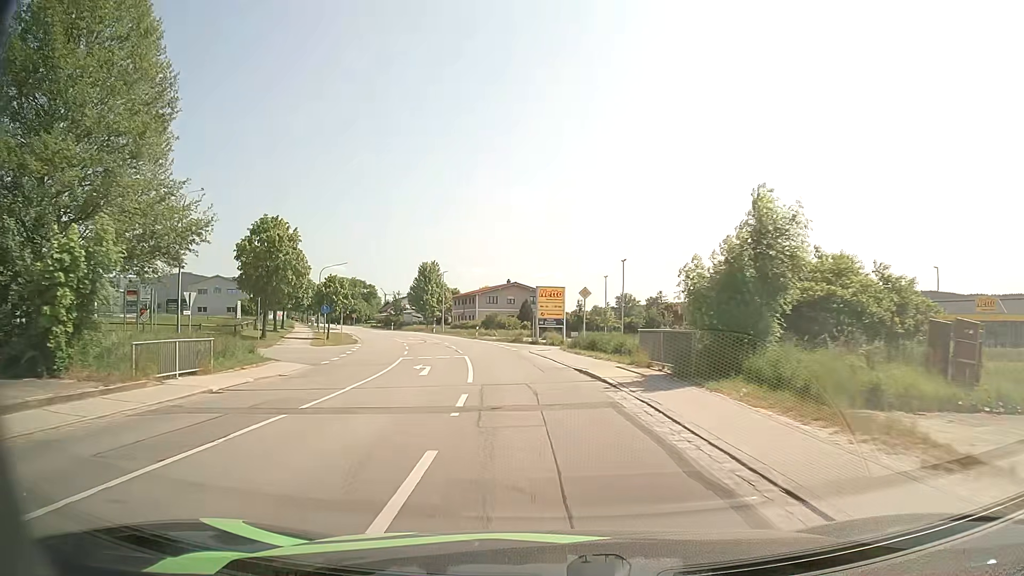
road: secondary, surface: asphalt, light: Day
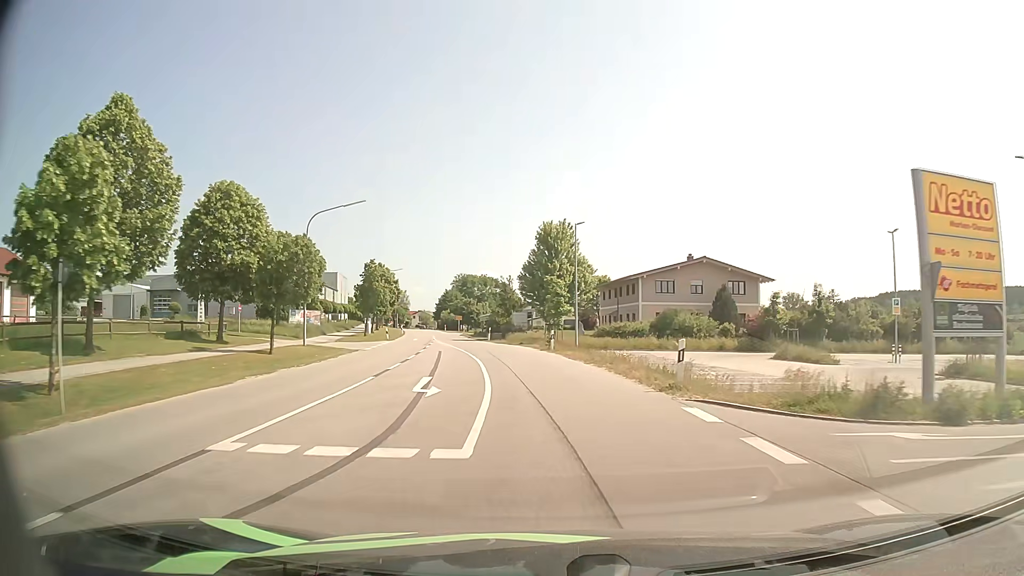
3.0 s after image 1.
(-5.3, +43.7) m; -12°
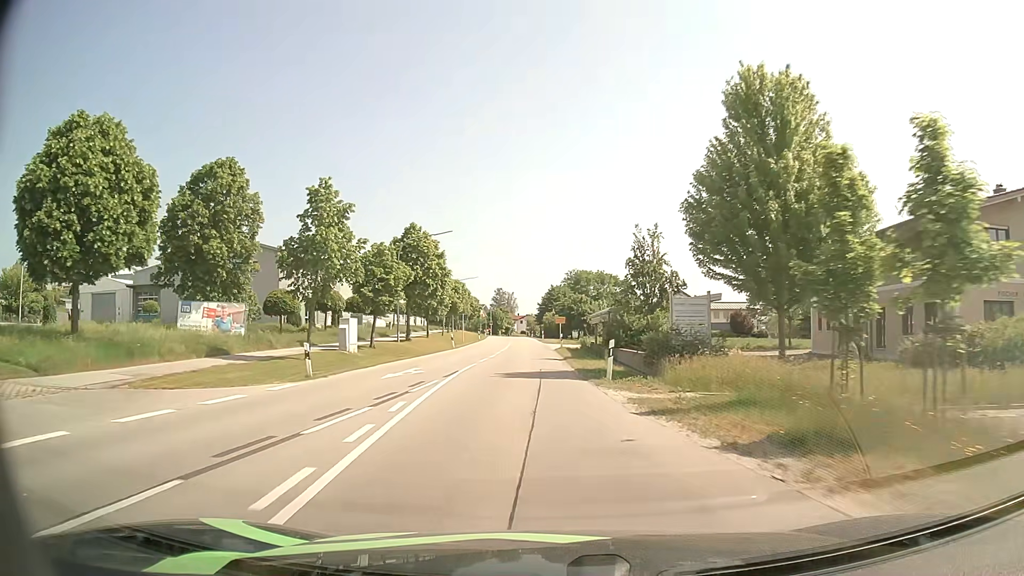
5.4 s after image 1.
(-3.2, +37.0) m; -10°
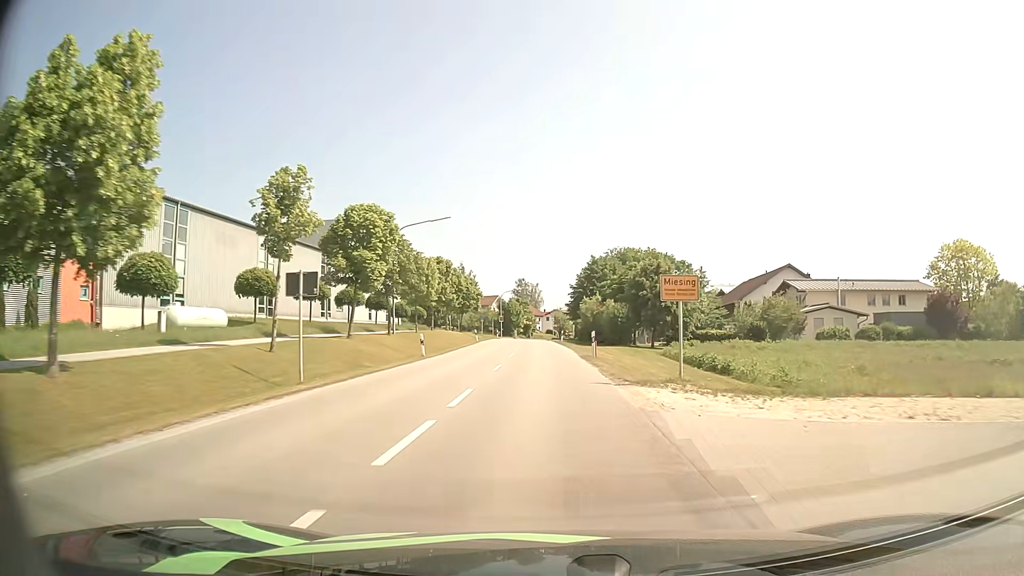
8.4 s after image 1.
(-1.3, +48.7) m; -2°
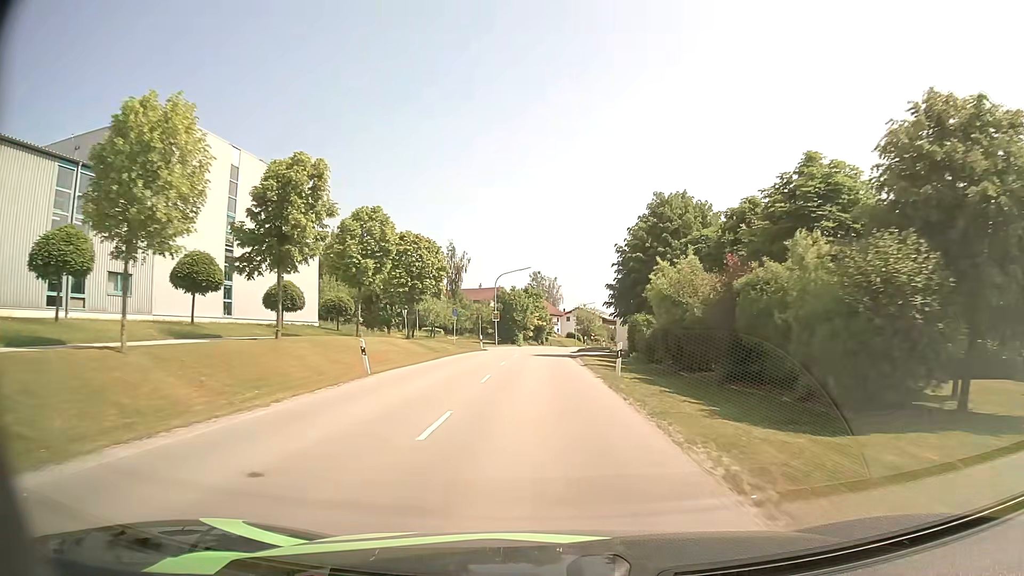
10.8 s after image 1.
(-0.4, +38.9) m; -2°
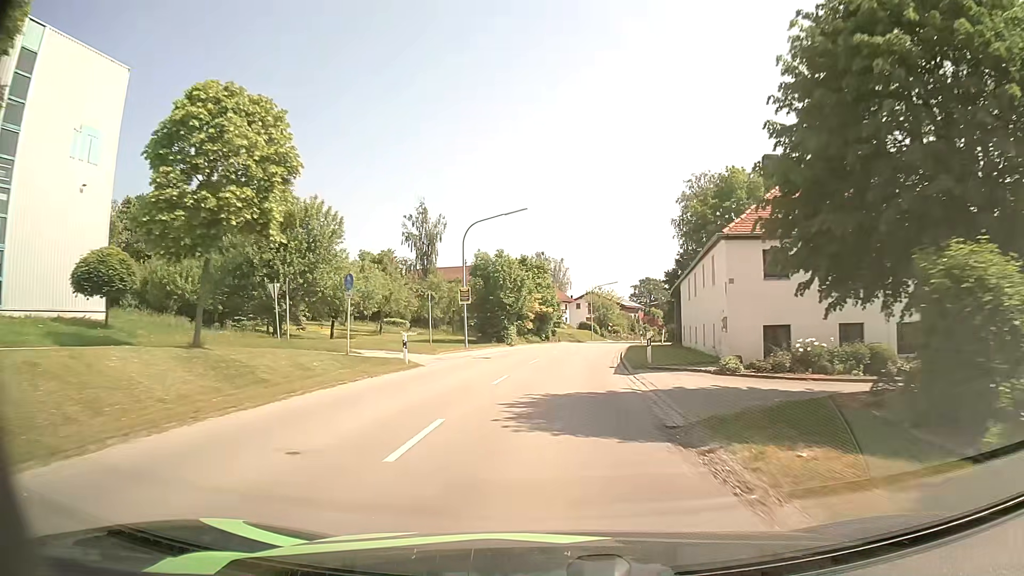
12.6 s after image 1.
(-0.2, +28.6) m; 0°
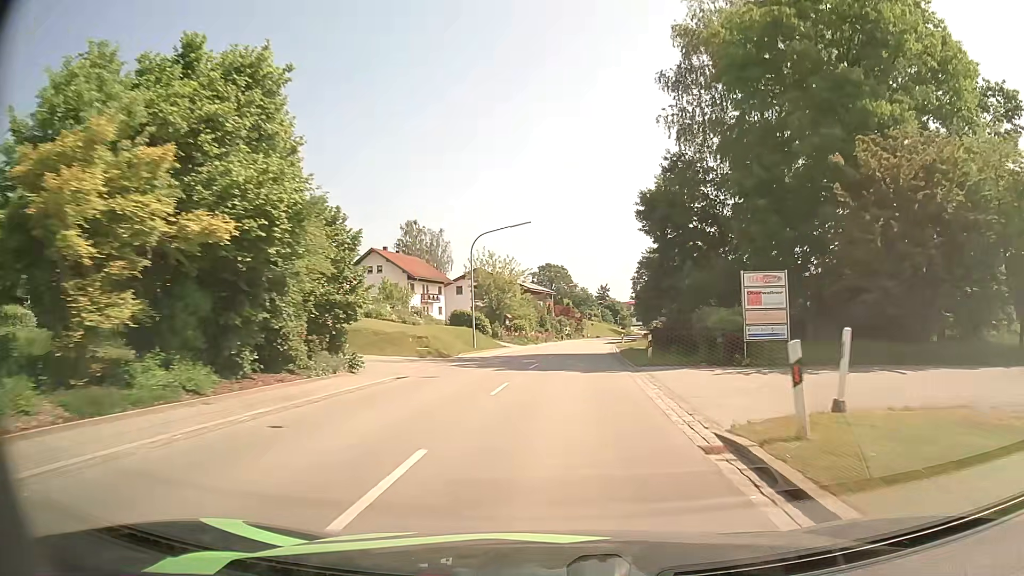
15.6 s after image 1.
(+3.2, +46.7) m; +9°
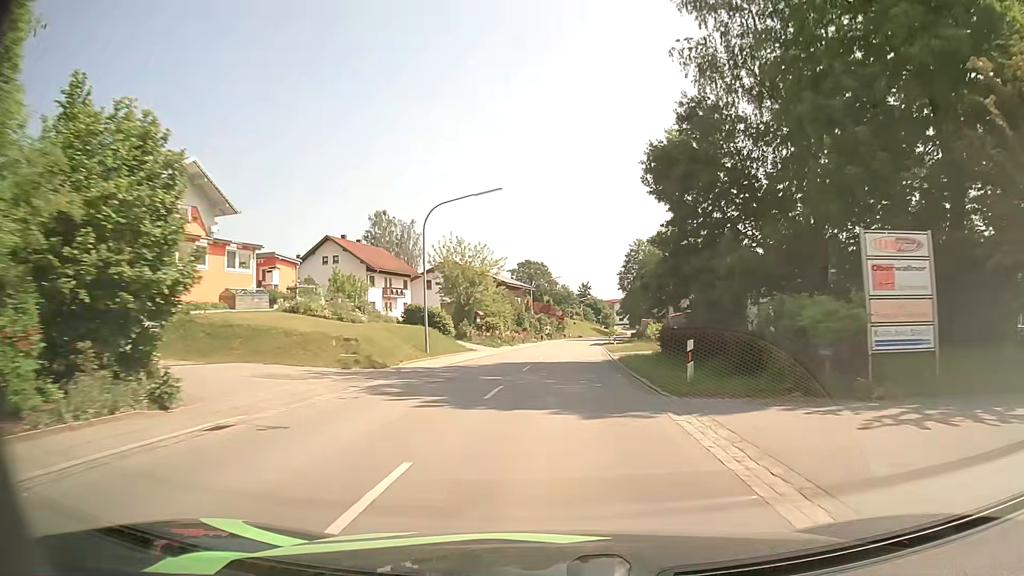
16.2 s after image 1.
(+0.1, +9.7) m; +2°
(0, +10) (0, +20) (+1, +30) (+1, +40) (+2, +50) (+3, +60) (+3, +70) (+5, +80) (+6, +90) (+7, +100) m
